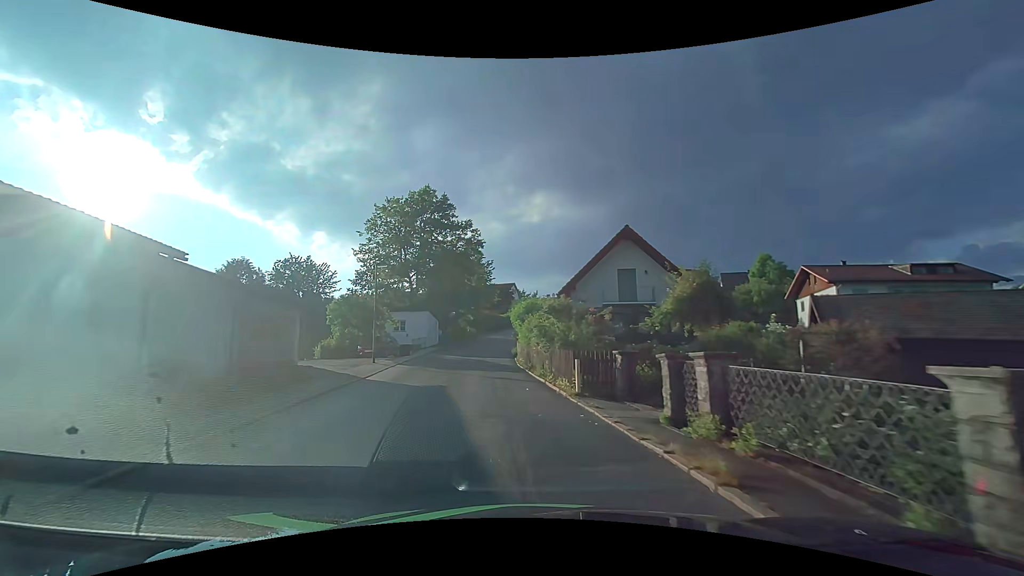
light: Day
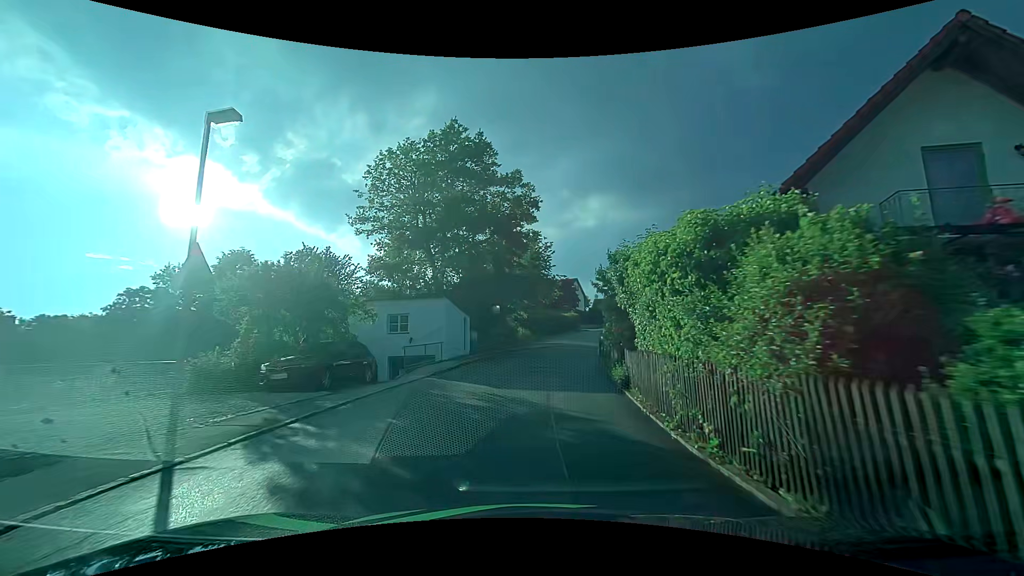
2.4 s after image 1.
(-1.7, +18.3) m; -7°
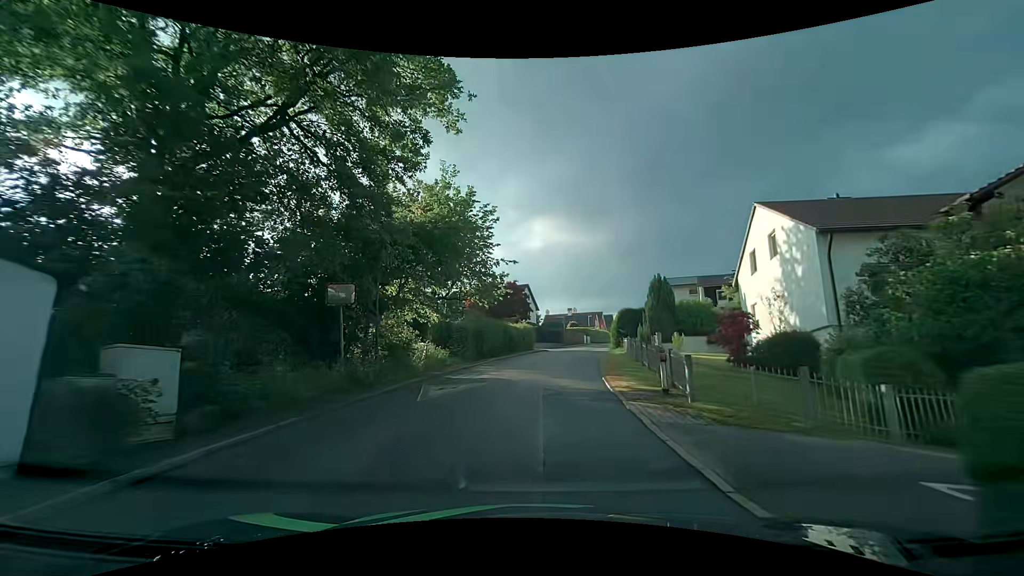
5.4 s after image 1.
(+0.9, +23.5) m; +6°
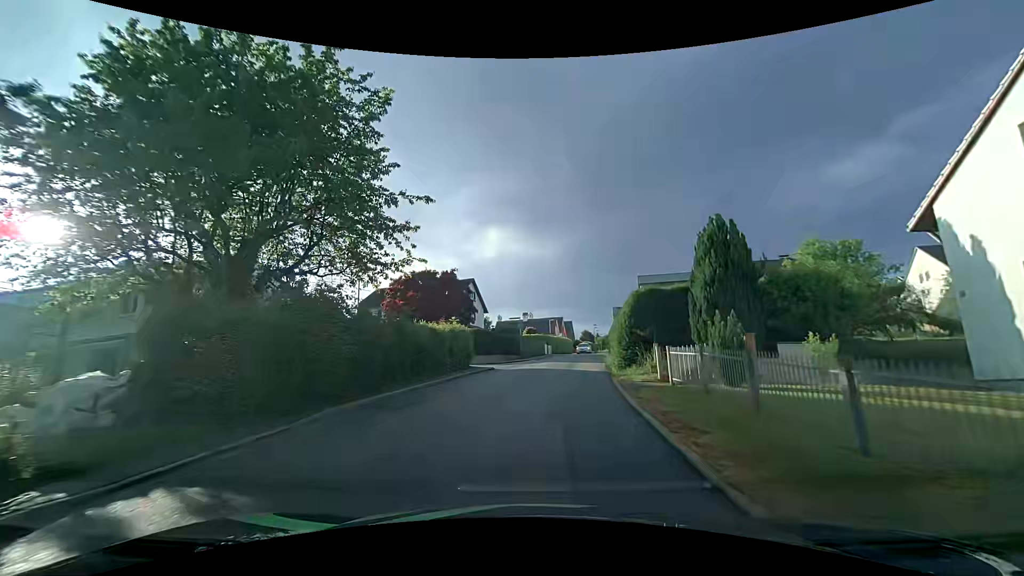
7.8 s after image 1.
(+0.7, +18.3) m; +5°
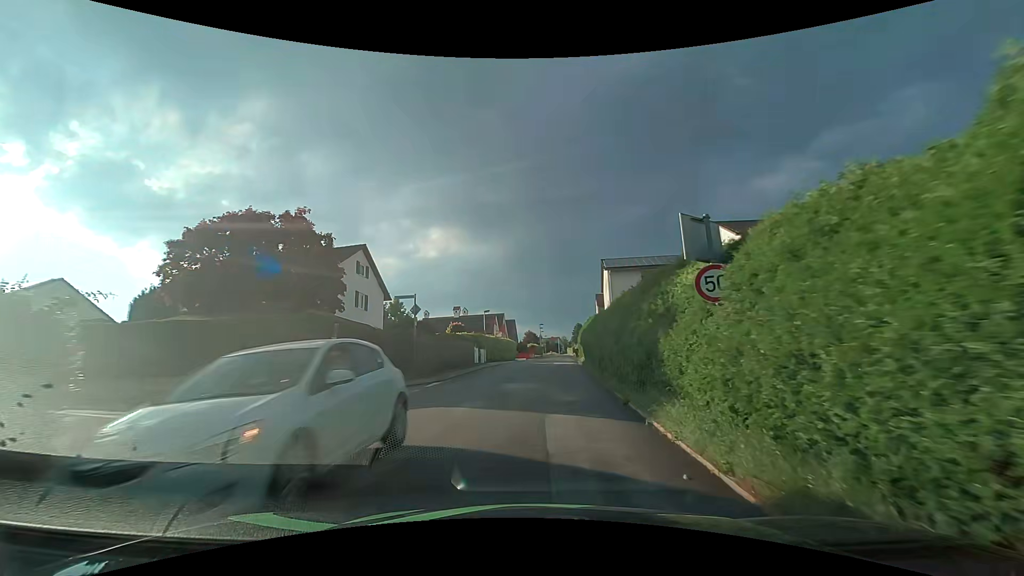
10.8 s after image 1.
(+1.3, +21.9) m; +6°
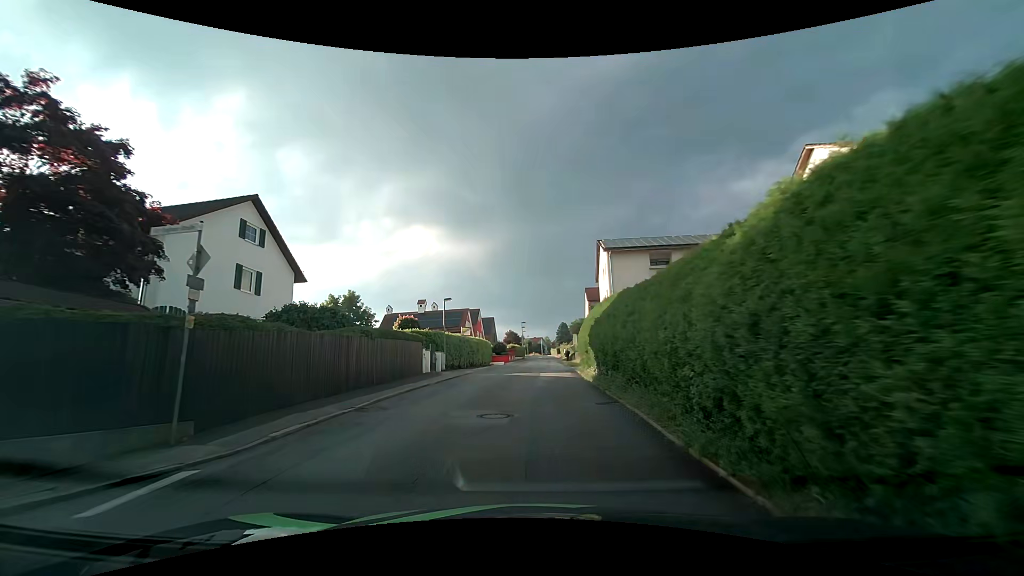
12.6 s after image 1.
(+0.4, +13.4) m; +2°
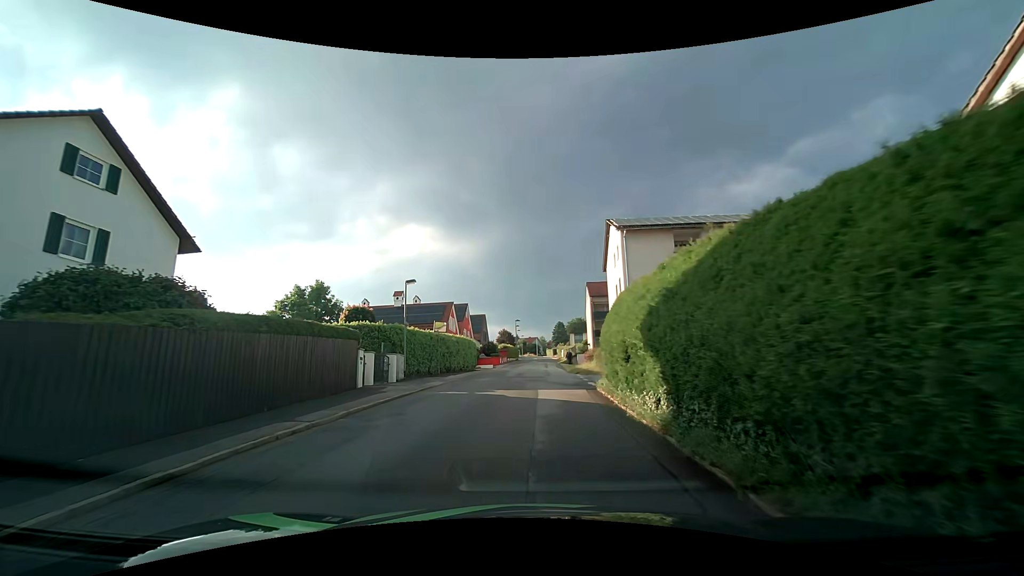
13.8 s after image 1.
(+0.1, +9.7) m; +1°
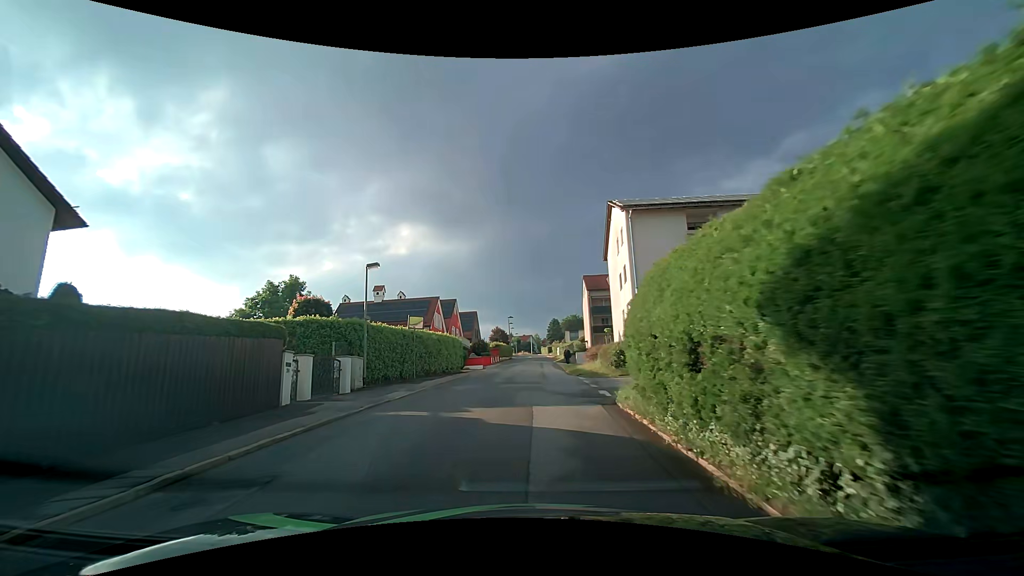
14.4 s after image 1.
(0.0, +5.1) m; +1°
(0, +10) (0, +20) (0, +30) (0, +40) (0, +50) (0, +60) (0, +70) (0, +80) (0, +90) (0, +100) m
